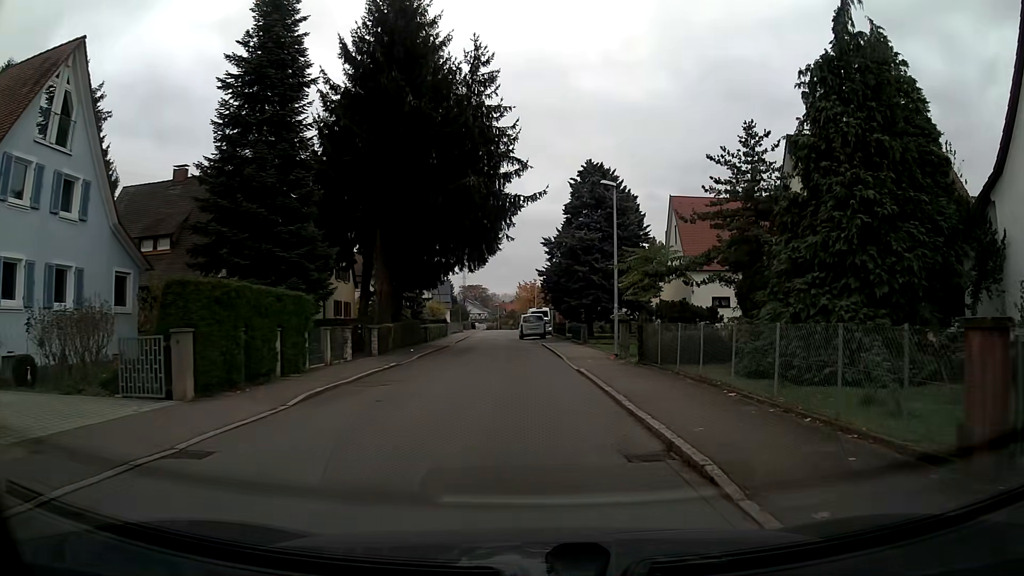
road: residential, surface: asphalt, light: Day
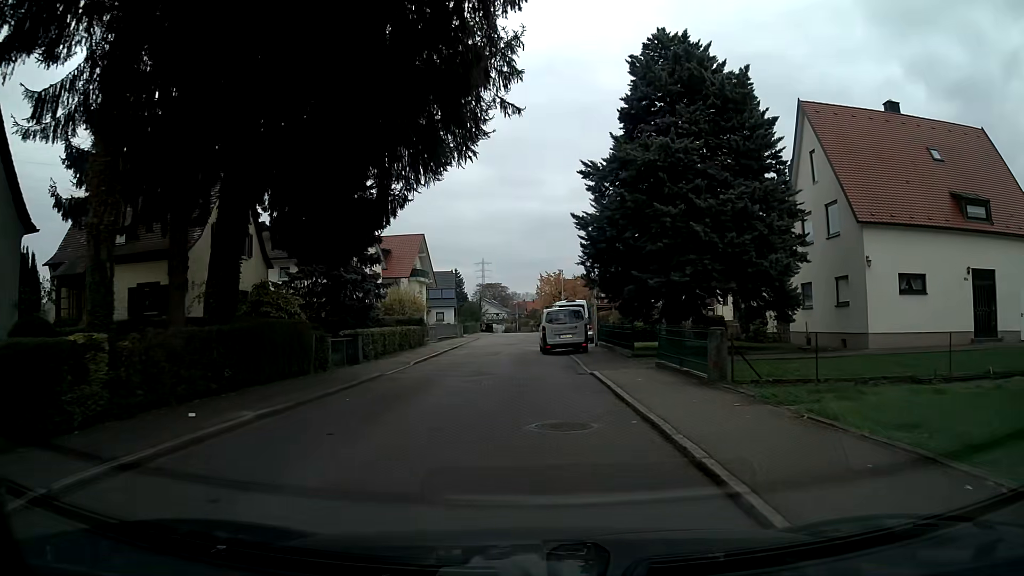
(-0.3, +22.7) m; -2°
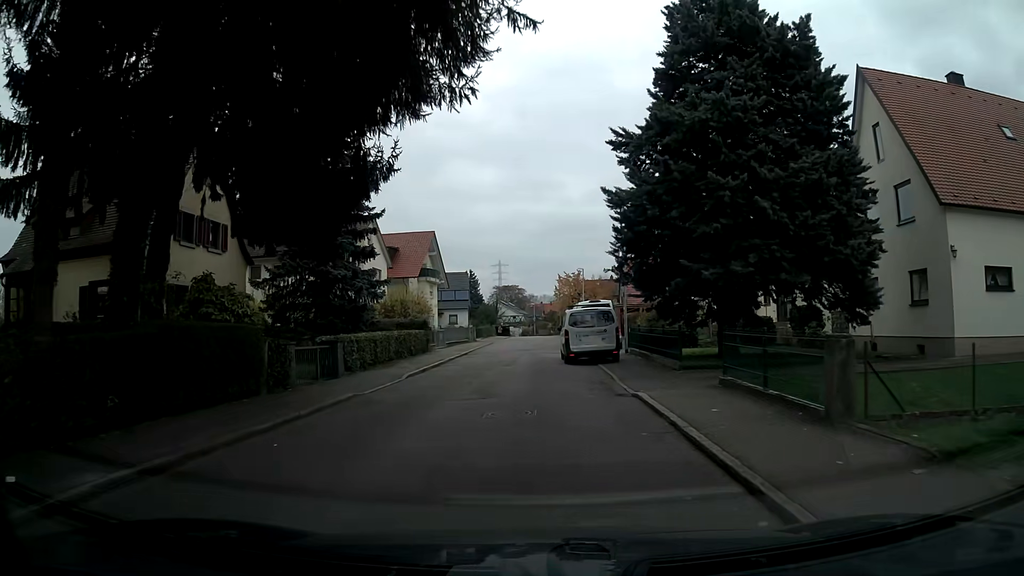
(-0.1, +4.6) m; -1°
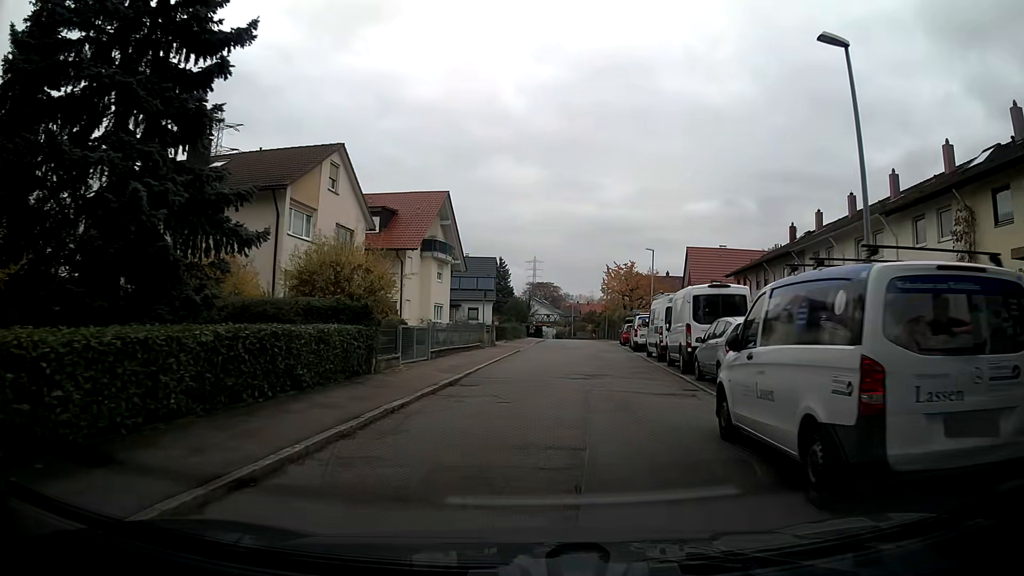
(-0.6, +18.1) m; -2°
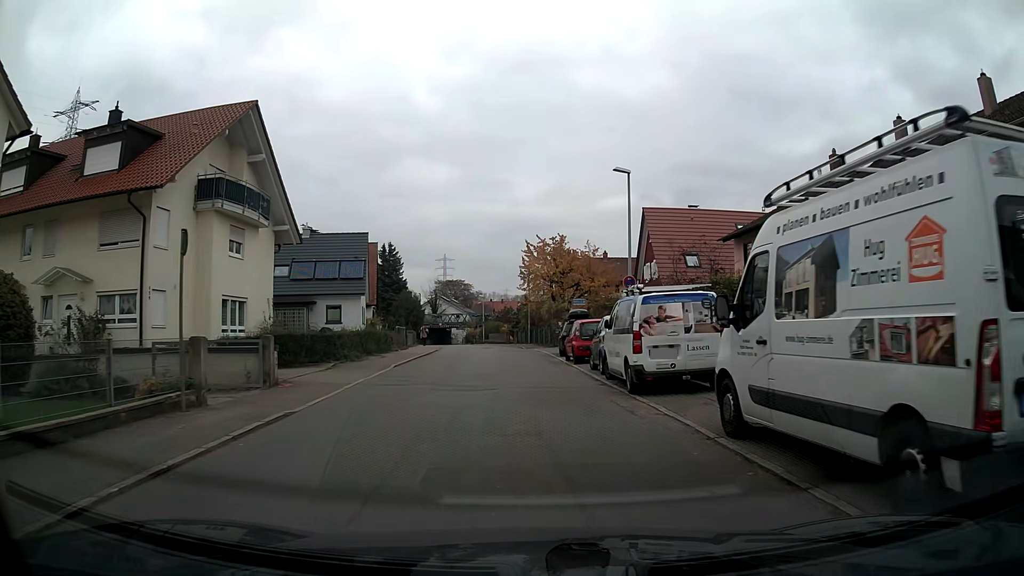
(+1.6, +21.9) m; +6°
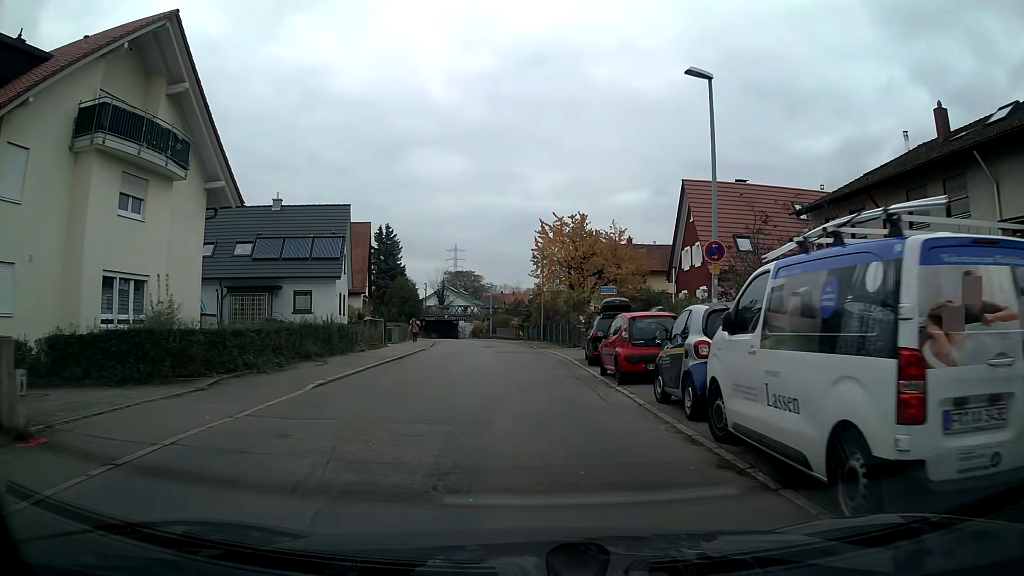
(-0.1, +8.8) m; -1°
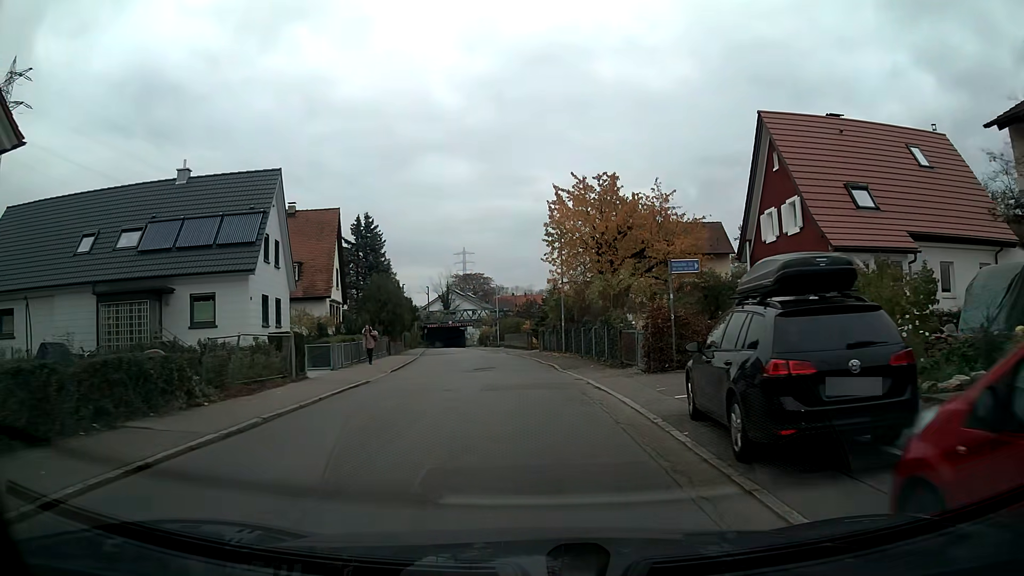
(0.0, +13.4) m; -1°
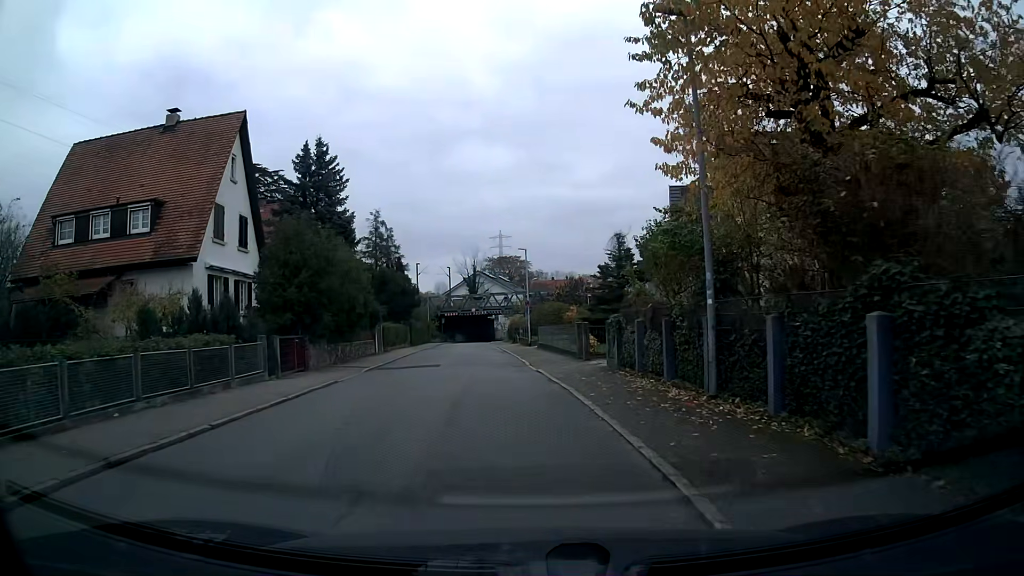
(-0.6, +22.6) m; -4°
